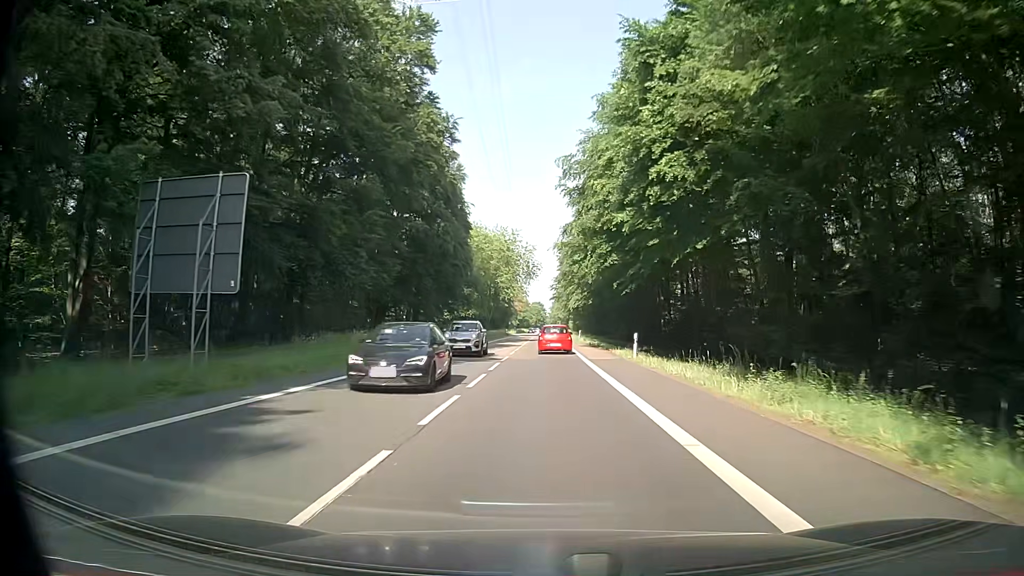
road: secondary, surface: asphalt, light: Day
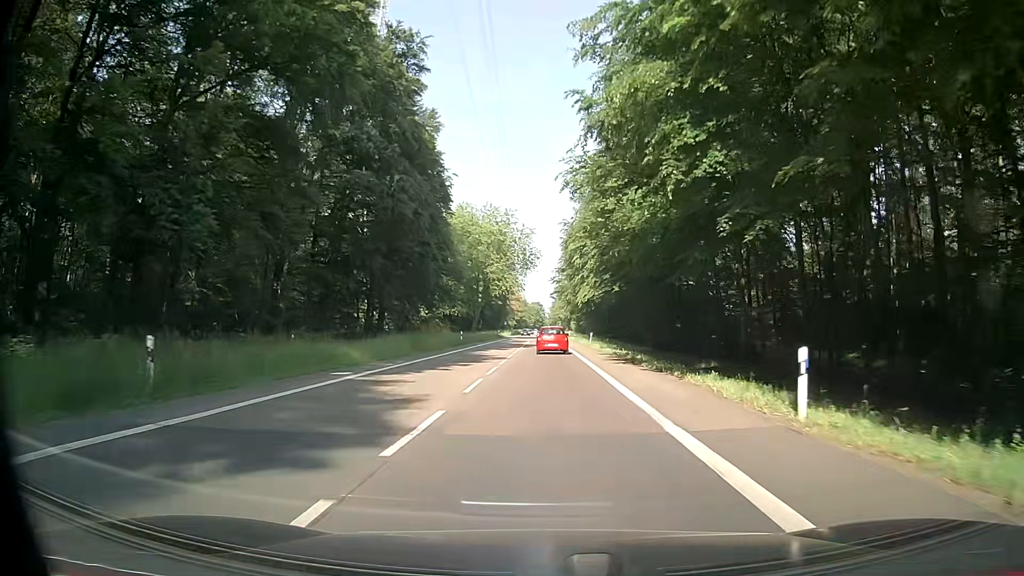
(-0.1, +20.2) m; 0°
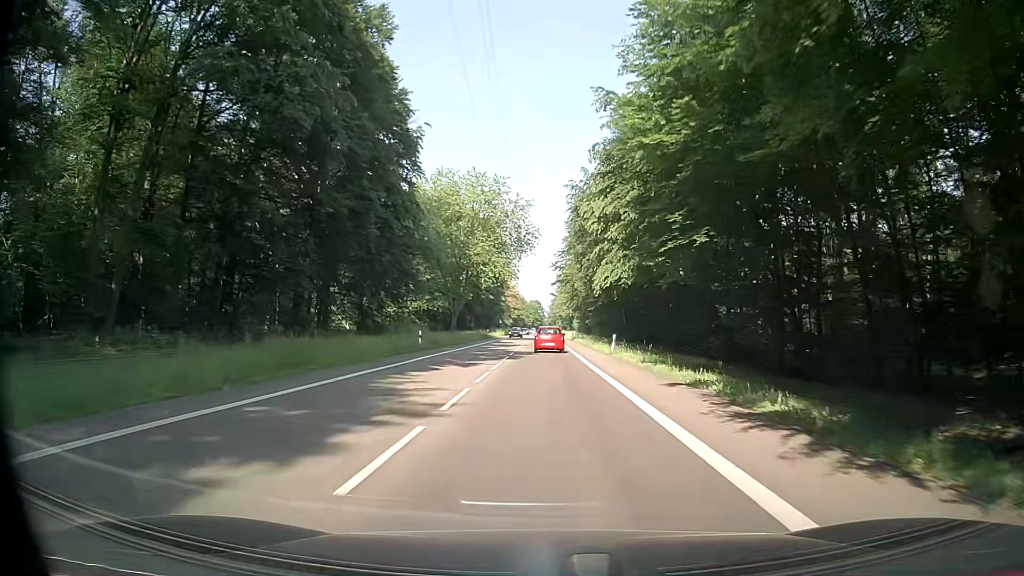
(-0.1, +20.2) m; 0°
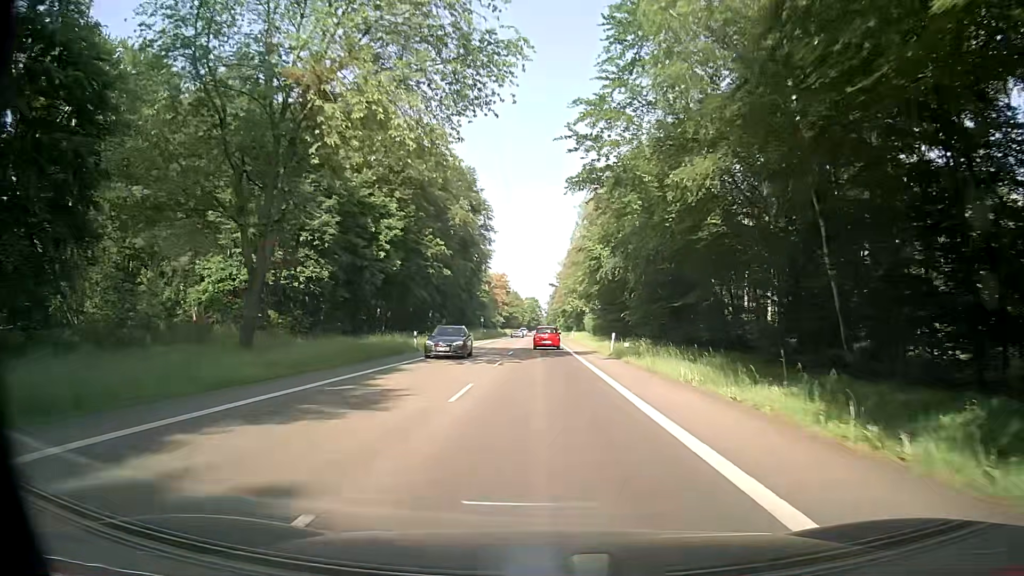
(+0.6, +51.0) m; 0°
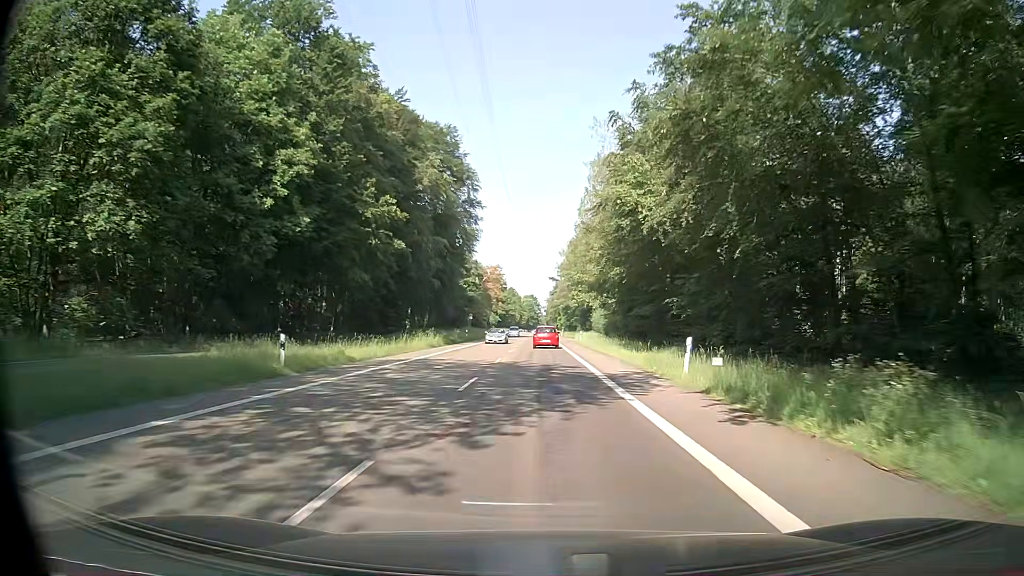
(+0.3, +20.8) m; +1°
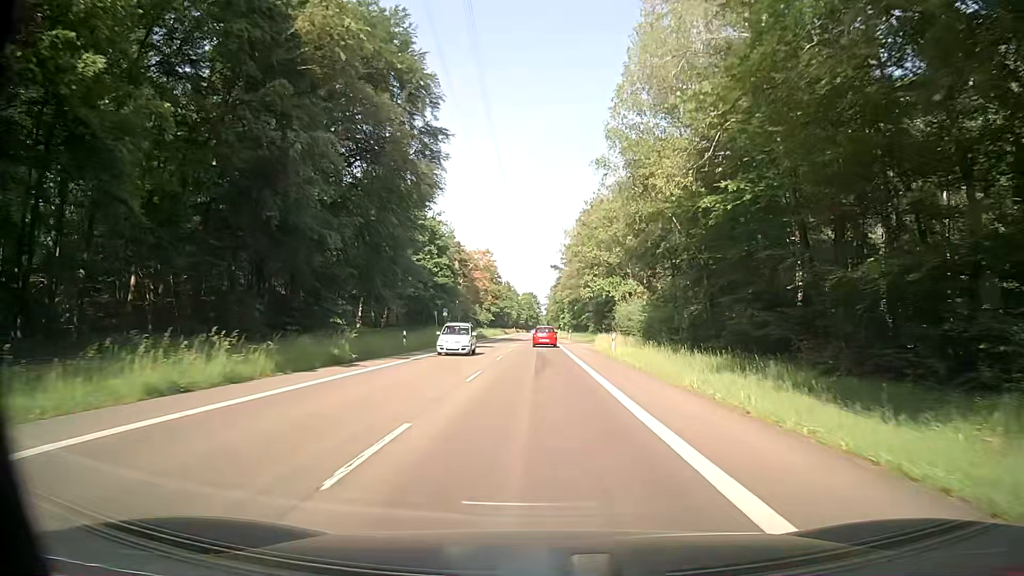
(+0.2, +31.7) m; 0°
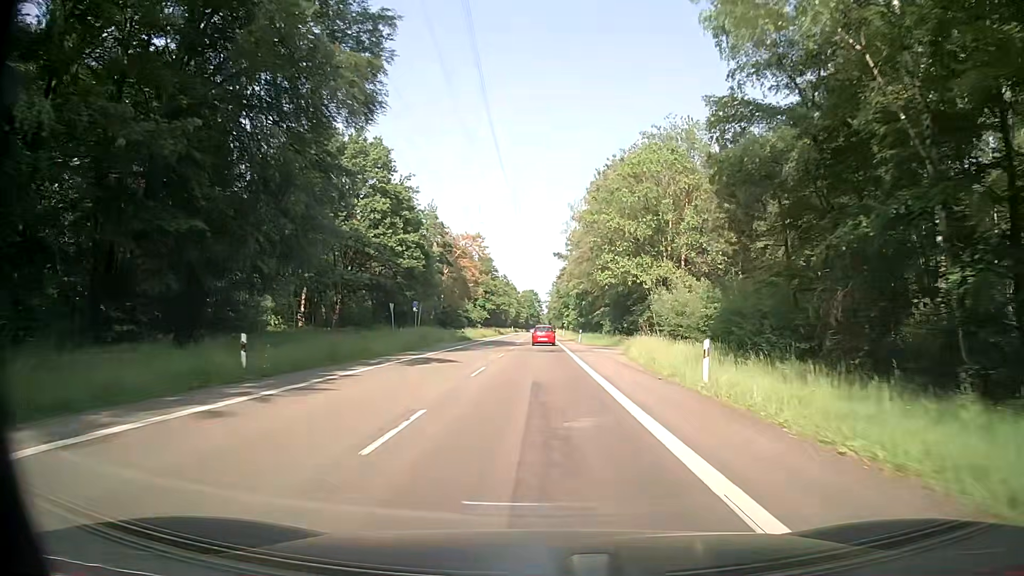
(+0.1, +21.3) m; 0°
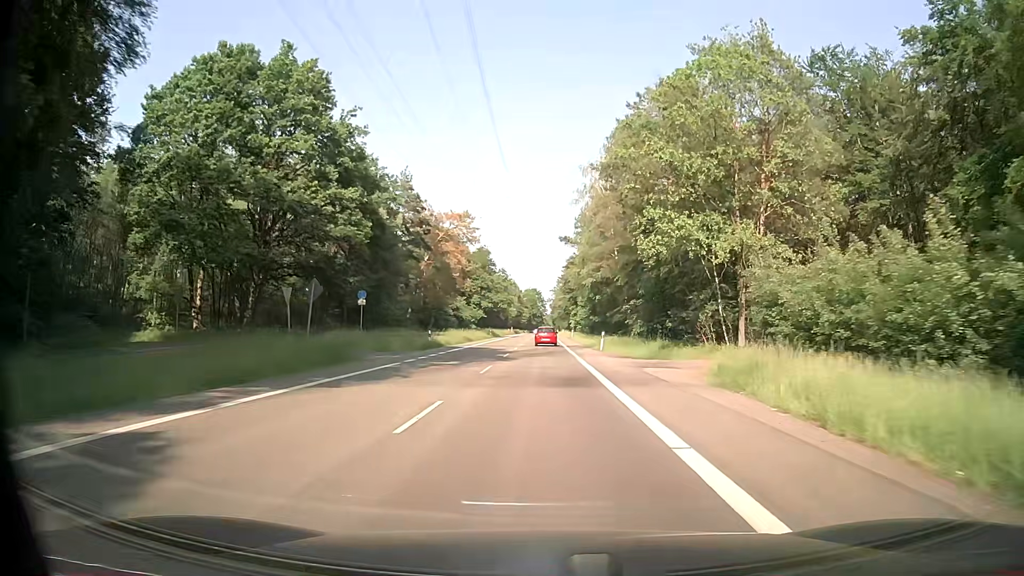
(0.0, +21.3) m; 0°
(0, +10) (0, +20) (0, +30) (0, +40) (0, +50) (0, +60) (0, +70) (0, +80) (0, +90) (0, +100) m
